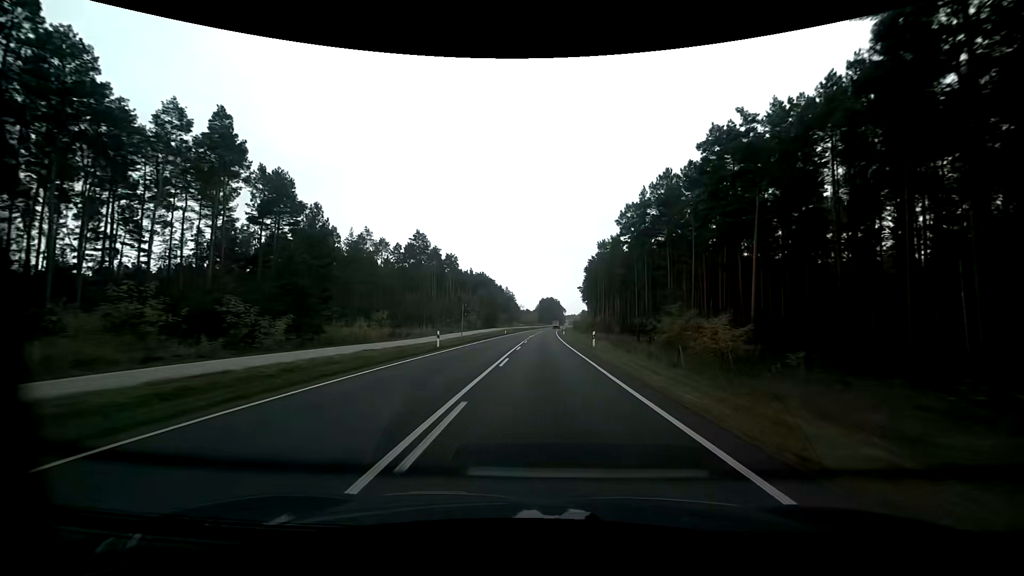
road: primary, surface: asphalt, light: Day
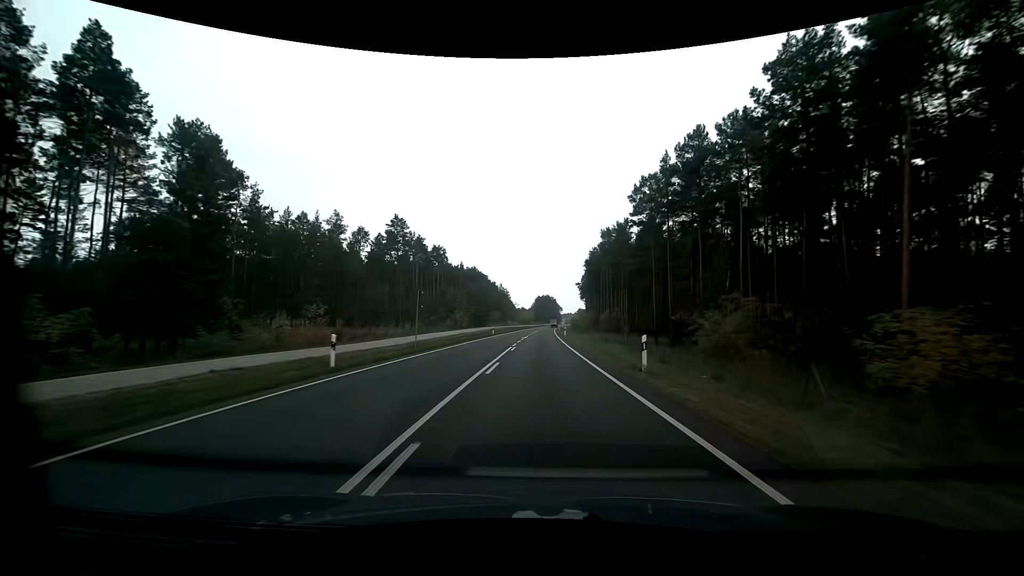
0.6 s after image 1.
(+0.1, +15.3) m; 0°
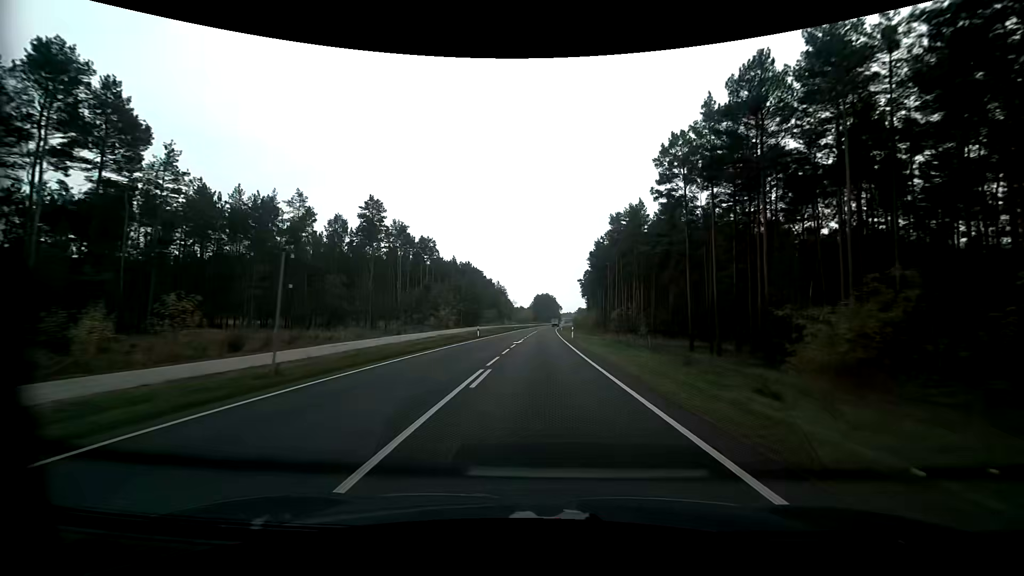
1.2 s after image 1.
(0.0, +15.4) m; 0°
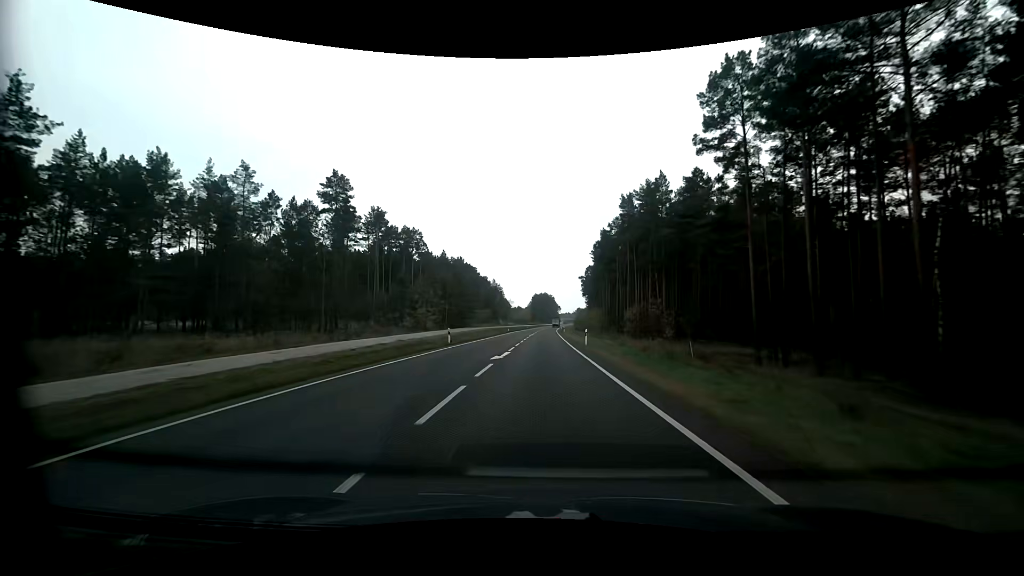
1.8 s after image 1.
(0.0, +15.5) m; 0°
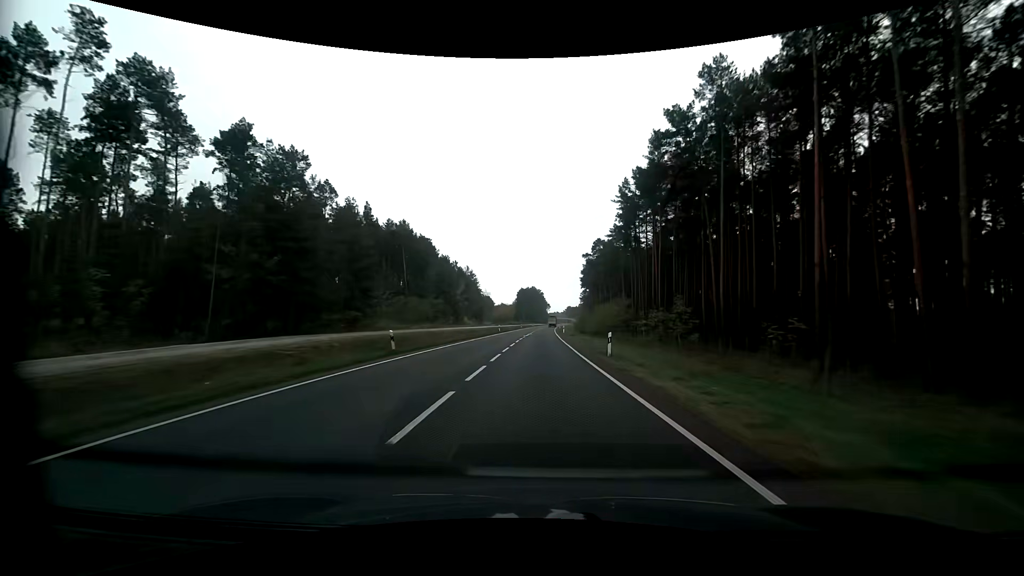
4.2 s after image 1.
(+0.9, +62.5) m; +2°
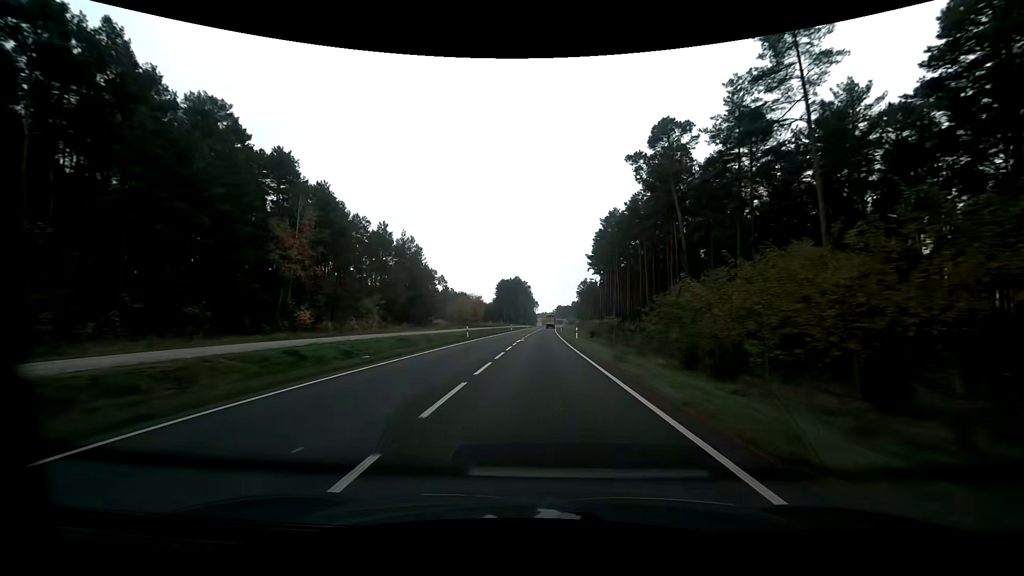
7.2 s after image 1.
(+0.8, +78.7) m; +1°
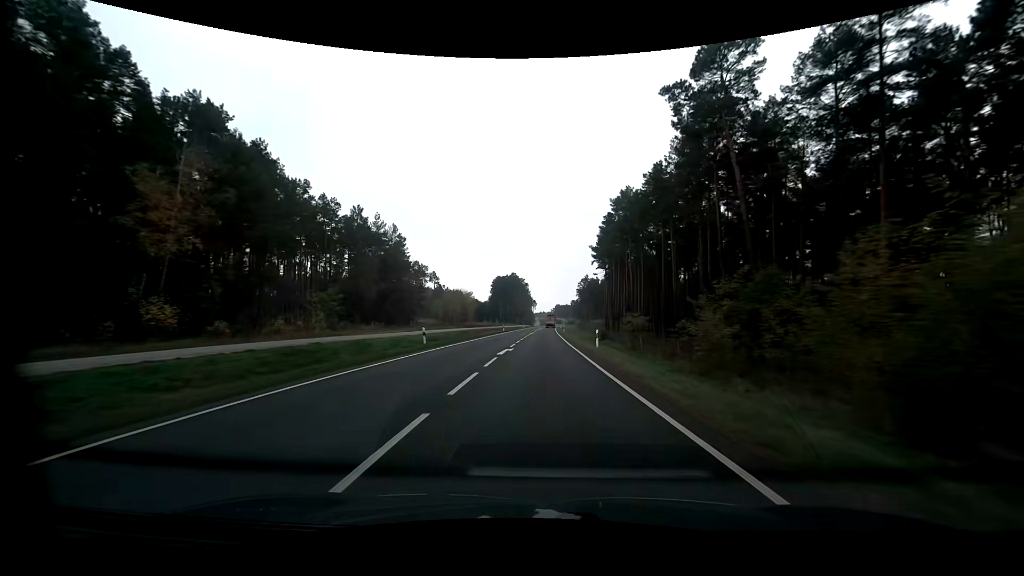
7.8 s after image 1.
(+0.1, +15.8) m; 0°
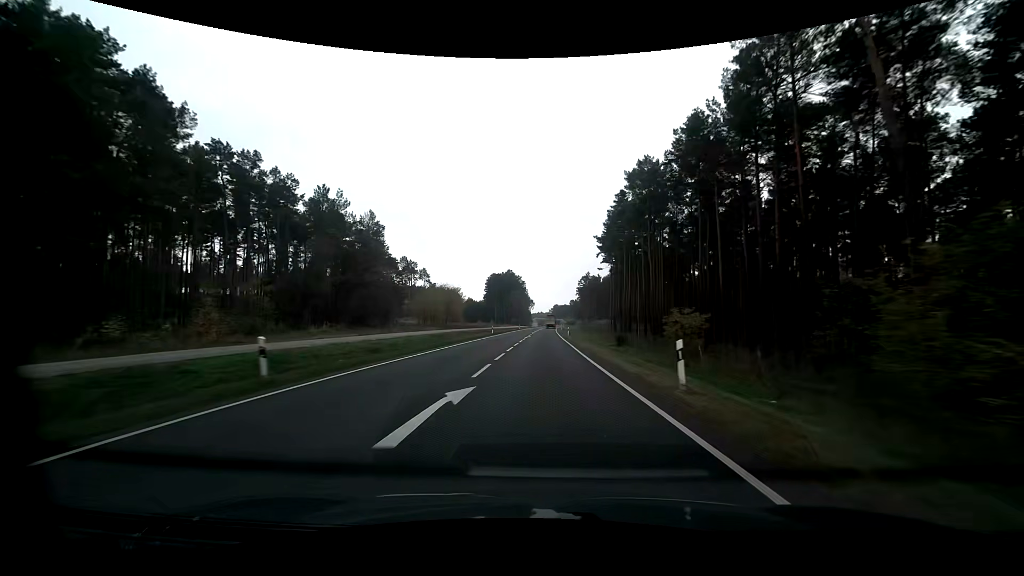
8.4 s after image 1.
(0.0, +15.8) m; 0°
(0, +10) (0, +20) (0, +30) (0, +40) (+1, +50) (+1, +60) (+1, +70) (+2, +80) (+2, +90) (+2, +100) m
